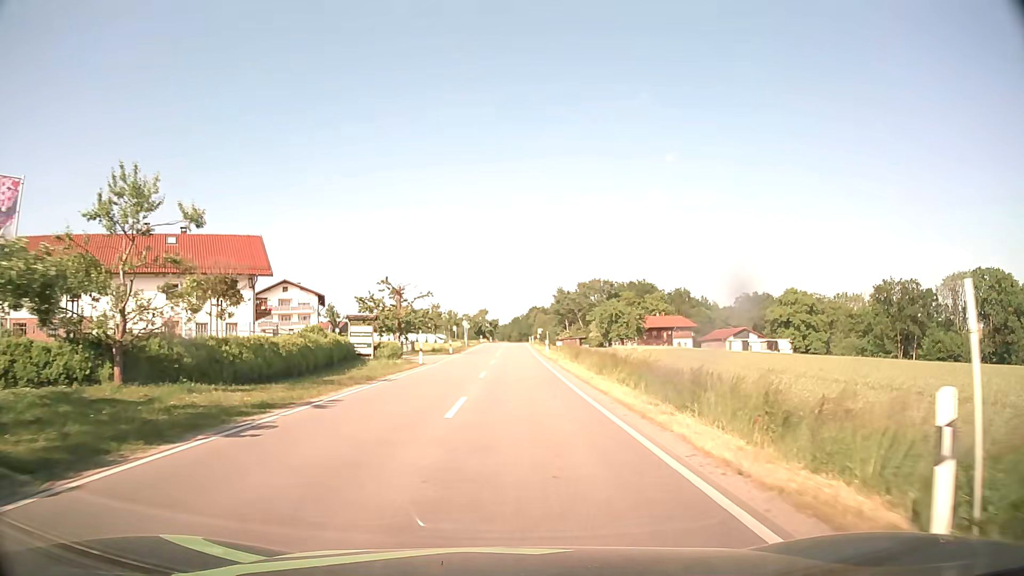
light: Day
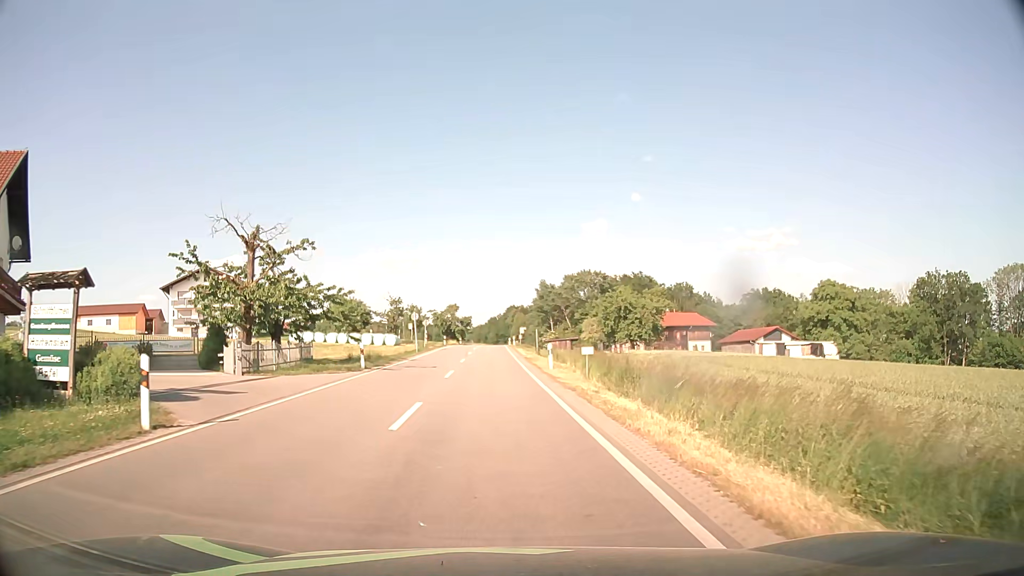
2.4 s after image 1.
(+0.4, +25.4) m; +2°
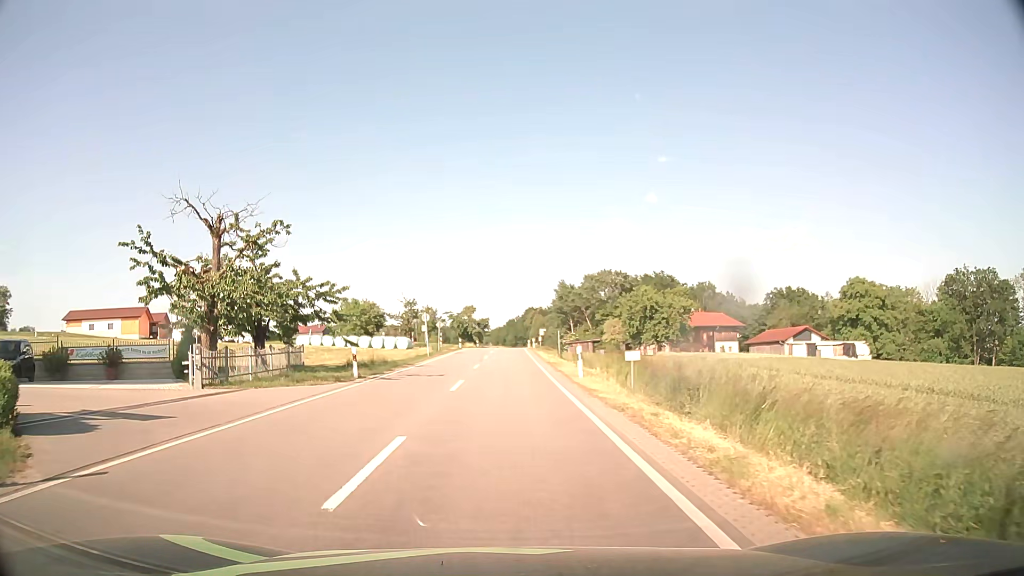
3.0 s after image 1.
(0.0, +4.4) m; -1°
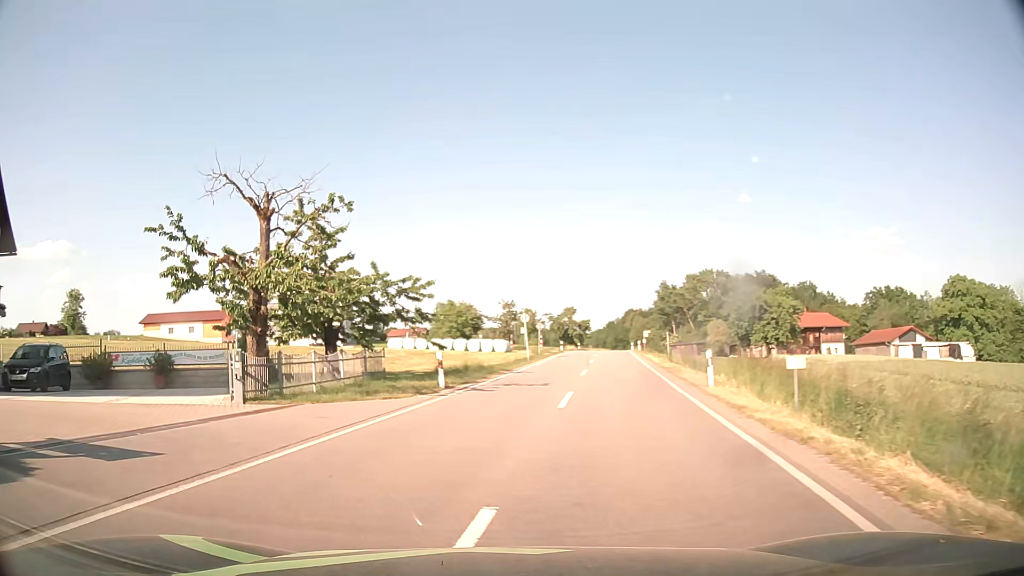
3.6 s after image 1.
(-0.2, +3.8) m; -8°
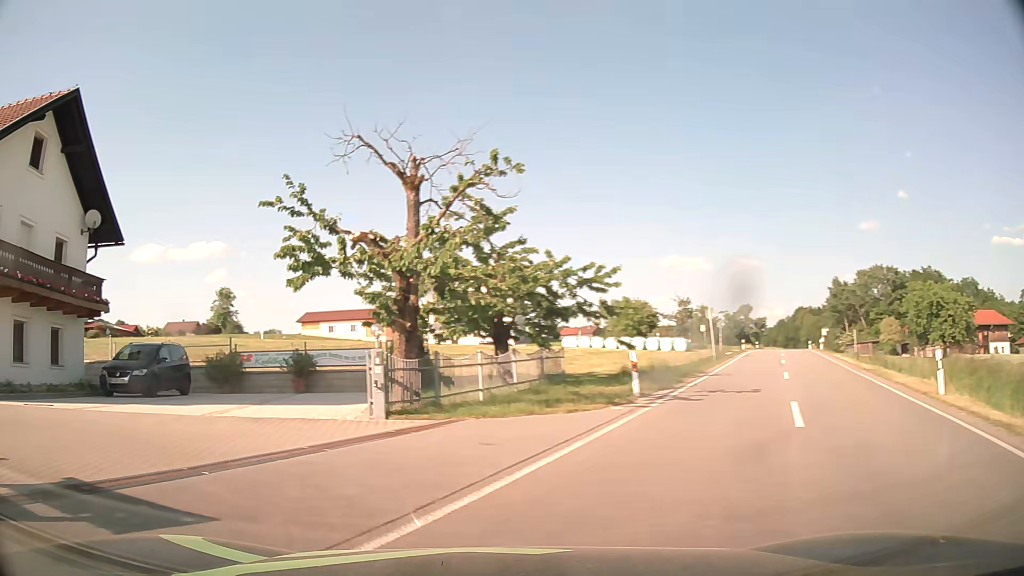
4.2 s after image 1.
(-0.4, +3.3) m; -14°
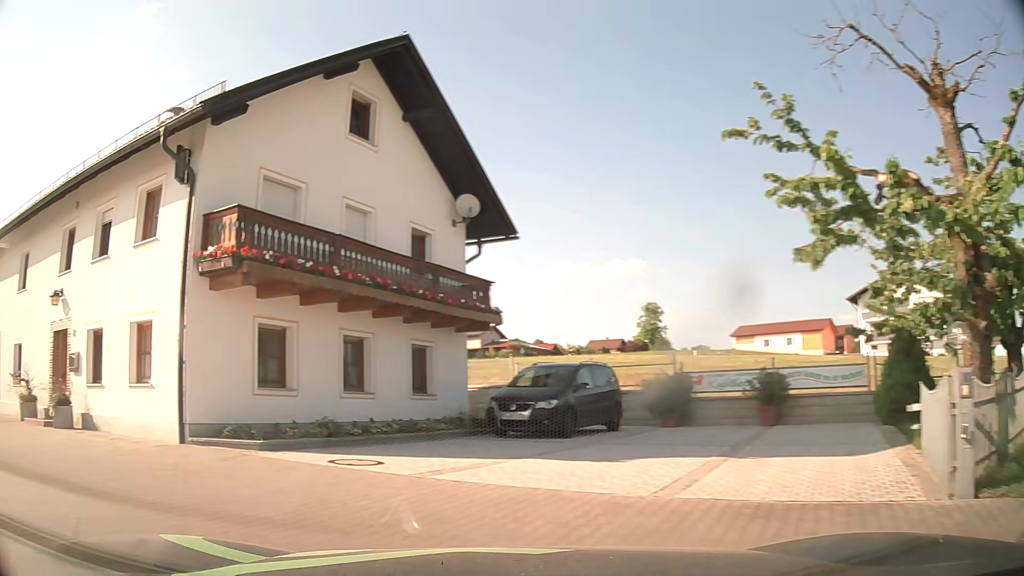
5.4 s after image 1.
(-1.6, +5.4) m; -37°
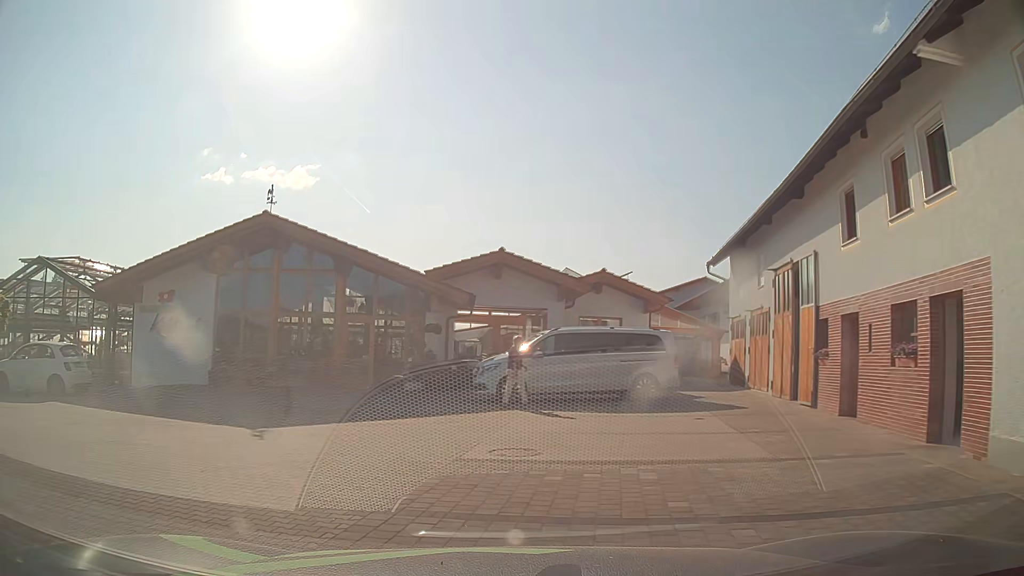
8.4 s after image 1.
(-9.4, +9.2) m; -73°
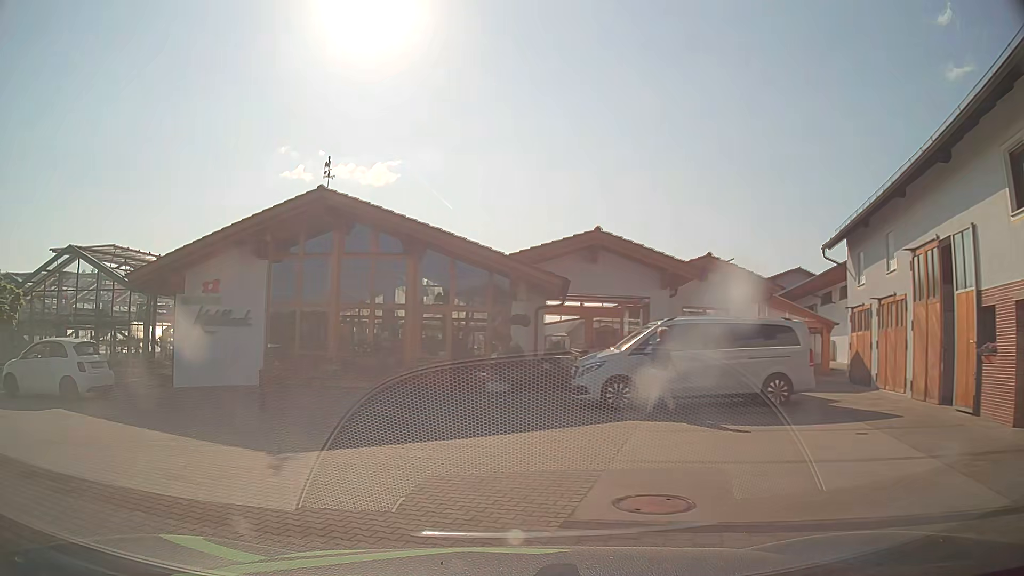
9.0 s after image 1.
(-0.1, +3.2) m; -5°
